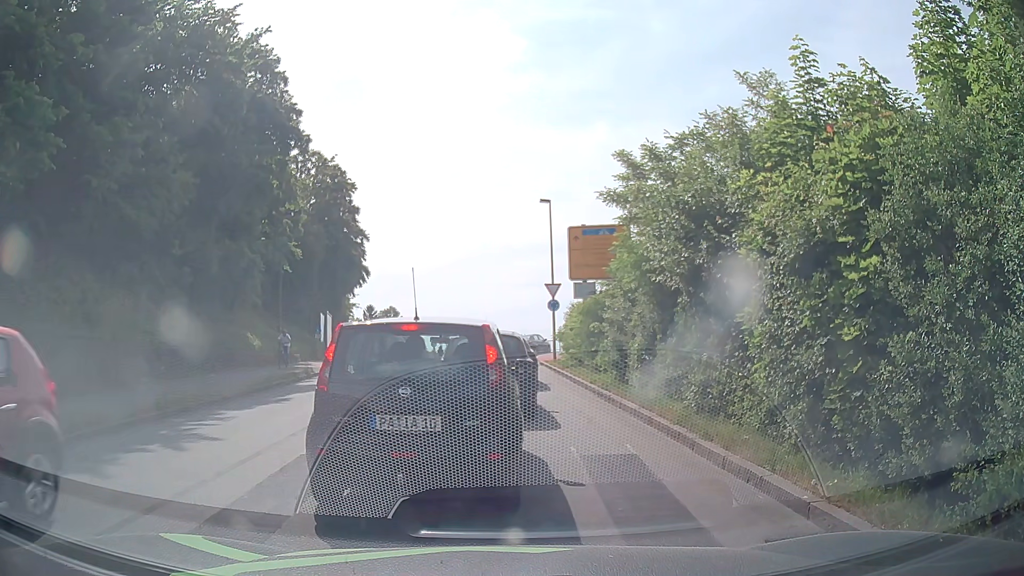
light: Day
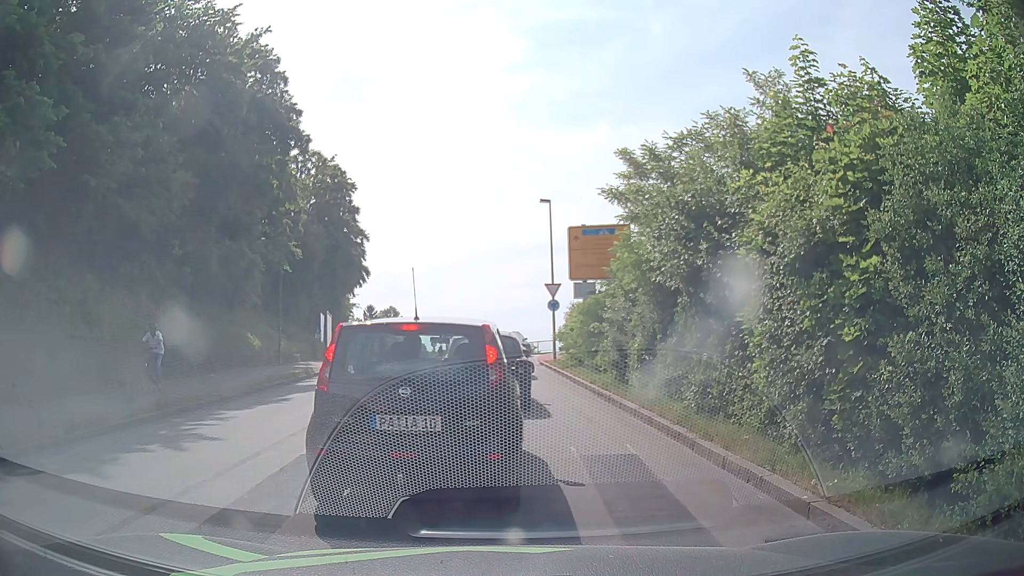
(0.0, 0.0) m; 0°
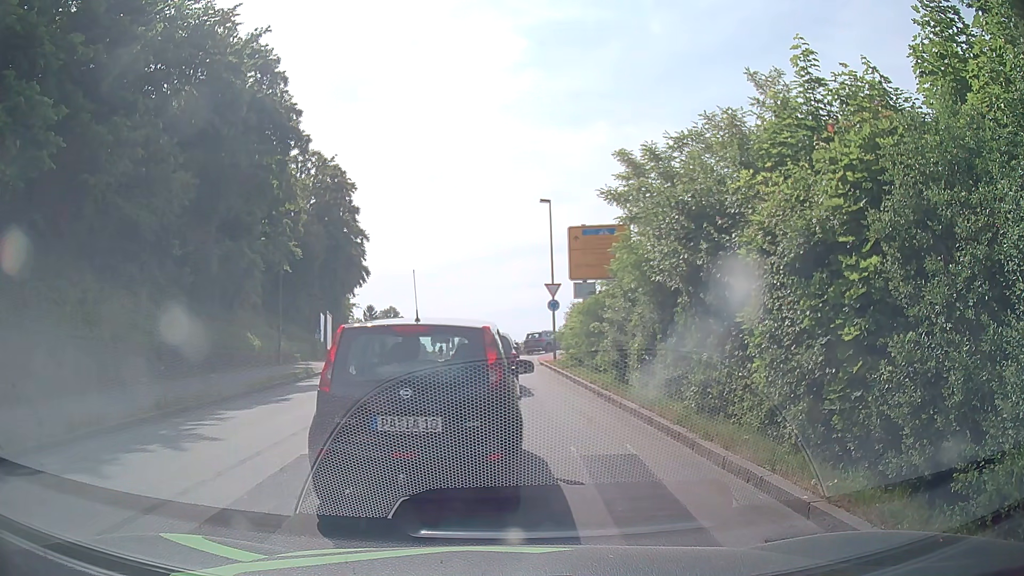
(0.0, 0.0) m; 0°
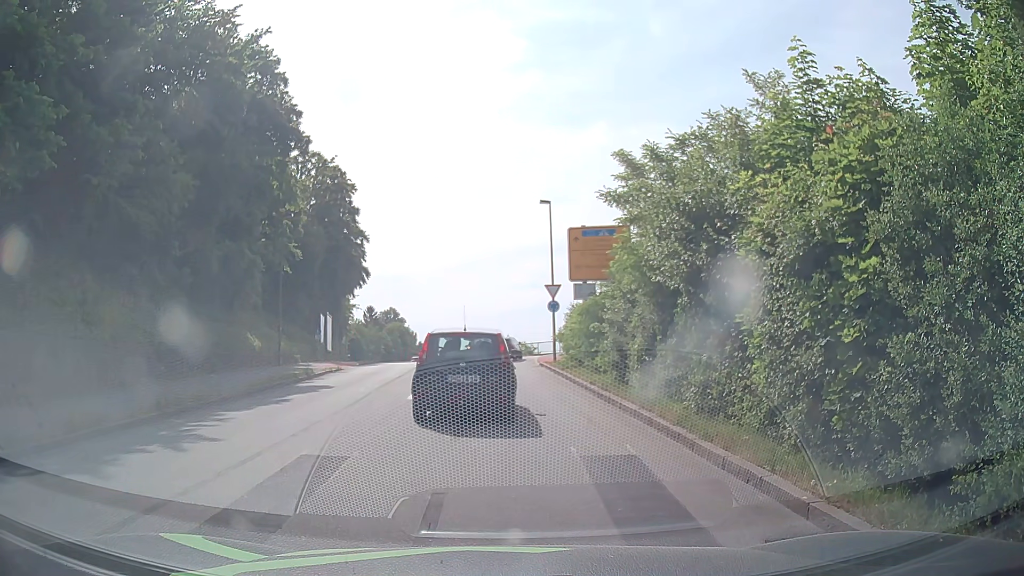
(0.0, 0.0) m; 0°
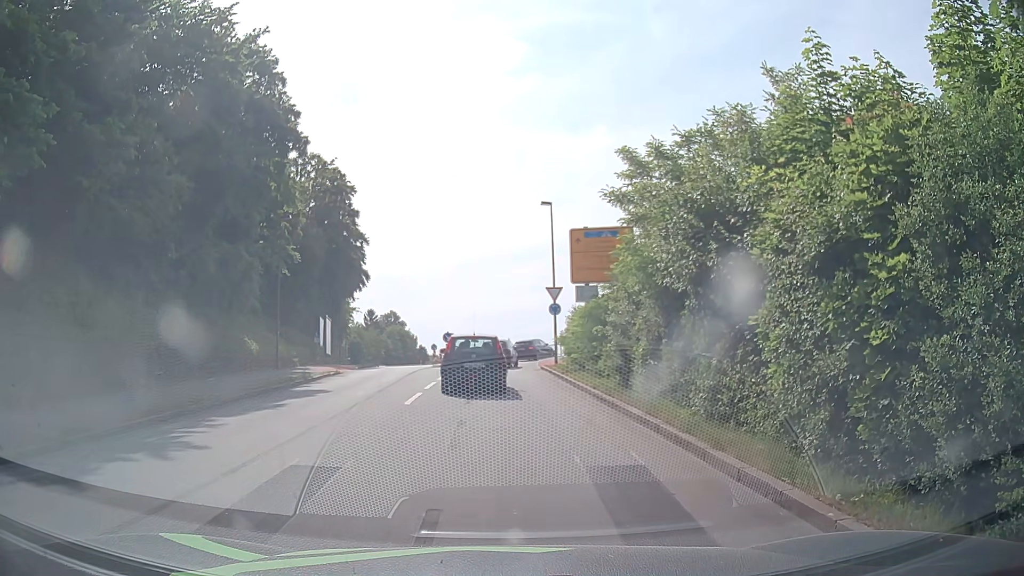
(0.0, +0.5) m; 0°
